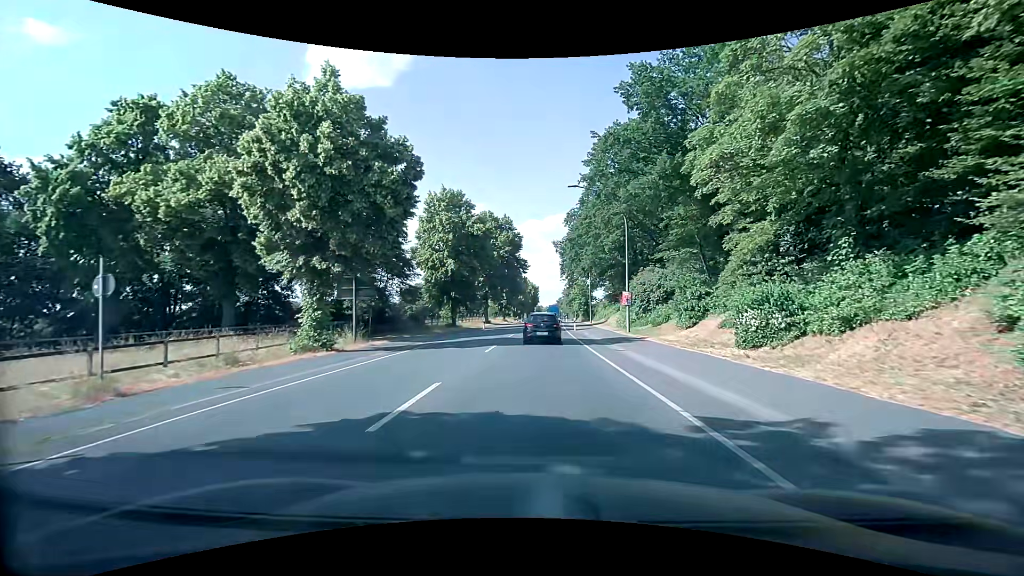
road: primary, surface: asphalt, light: Day
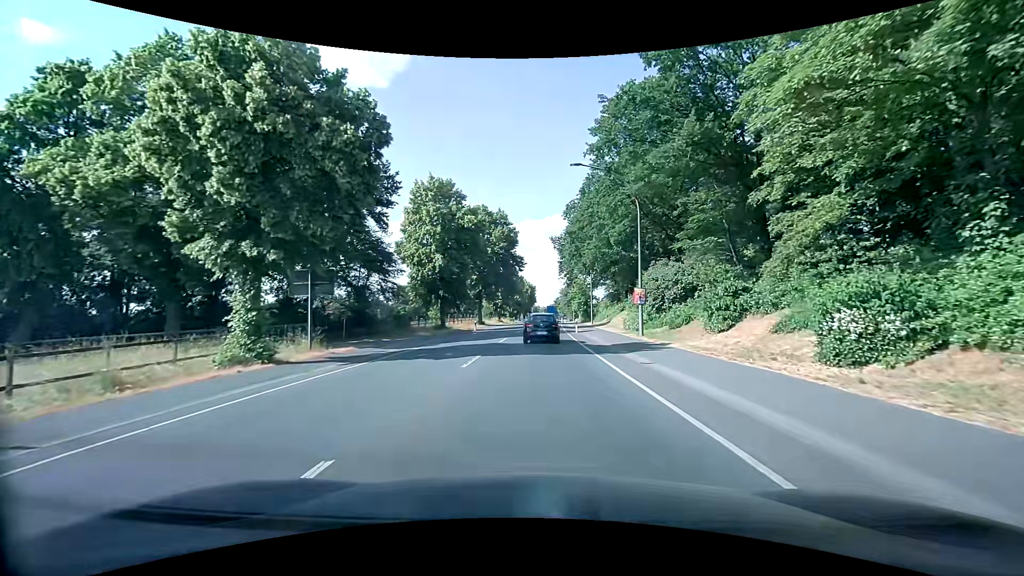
(0.0, +5.1) m; 0°
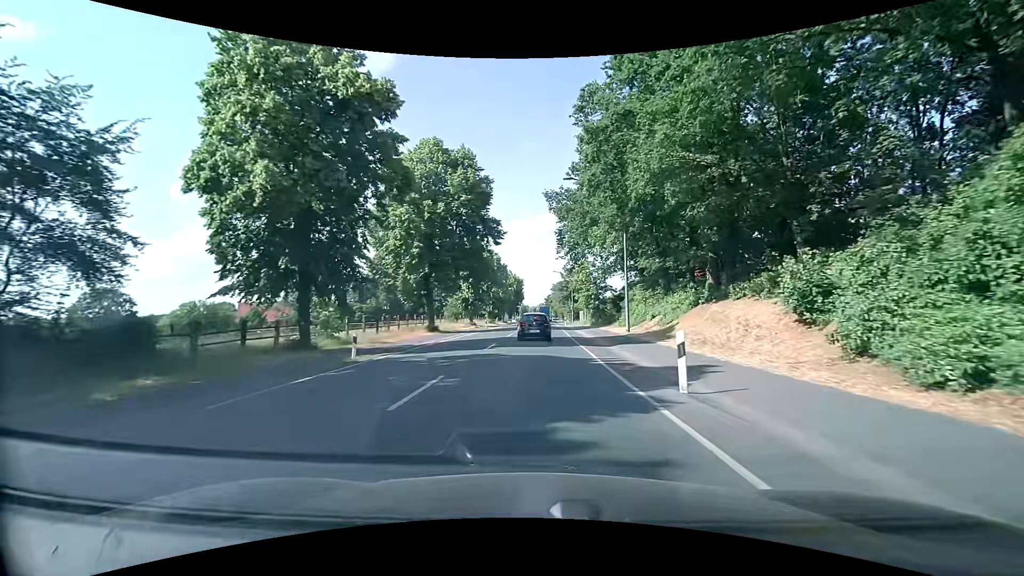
(+0.3, +30.2) m; +1°
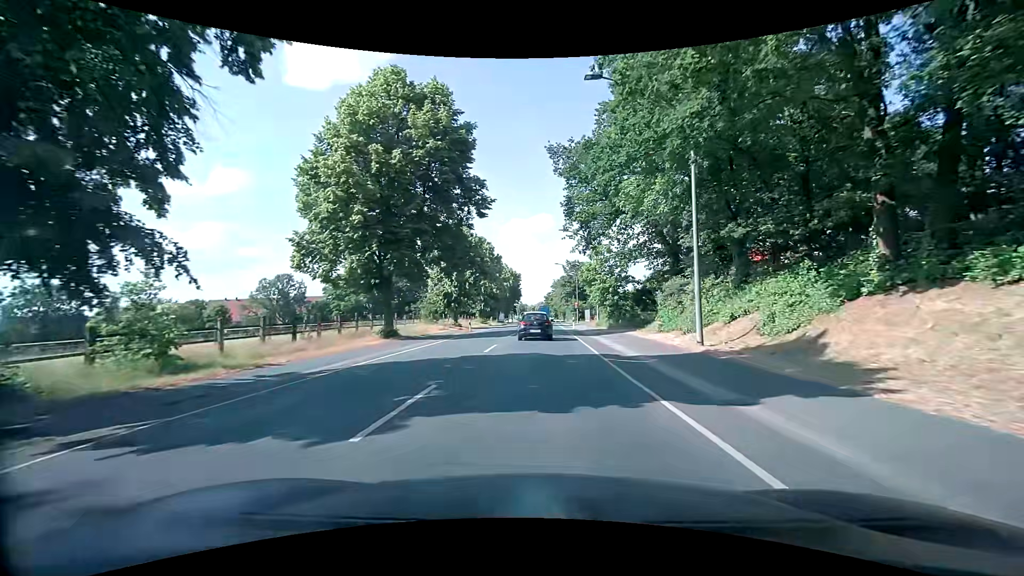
(+0.1, +14.0) m; 0°
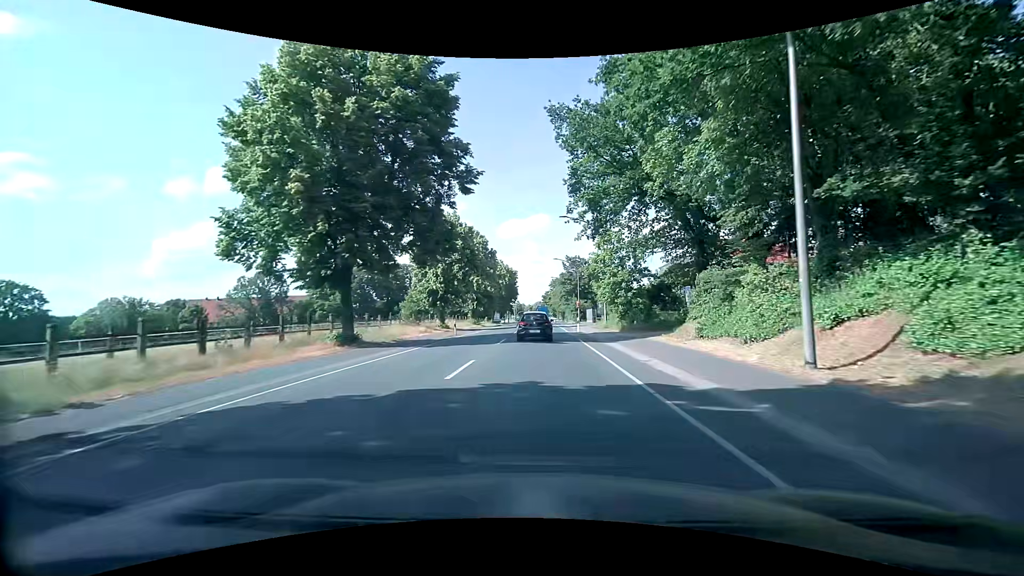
(0.0, +7.2) m; 0°
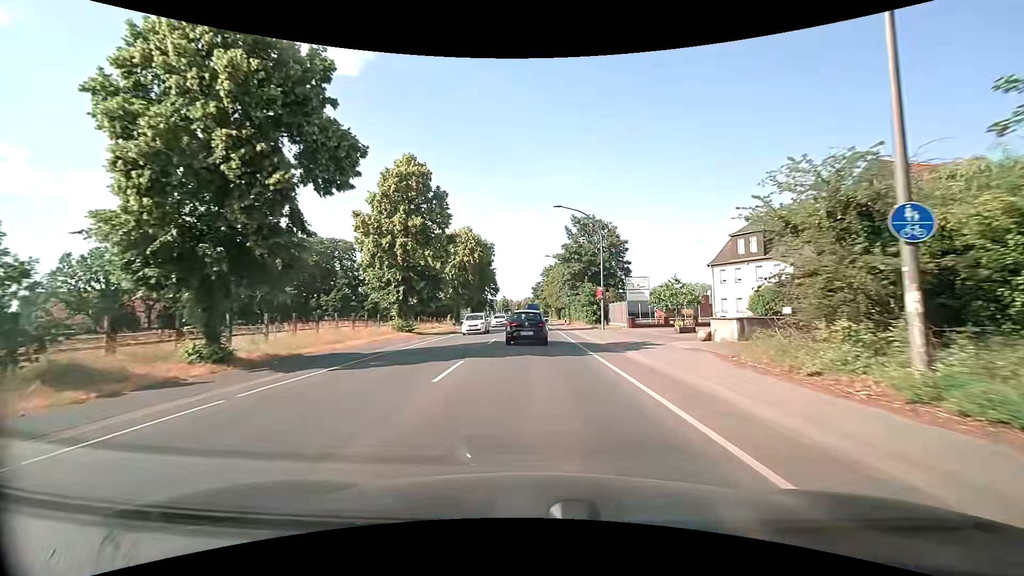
(+0.7, +36.9) m; +2°
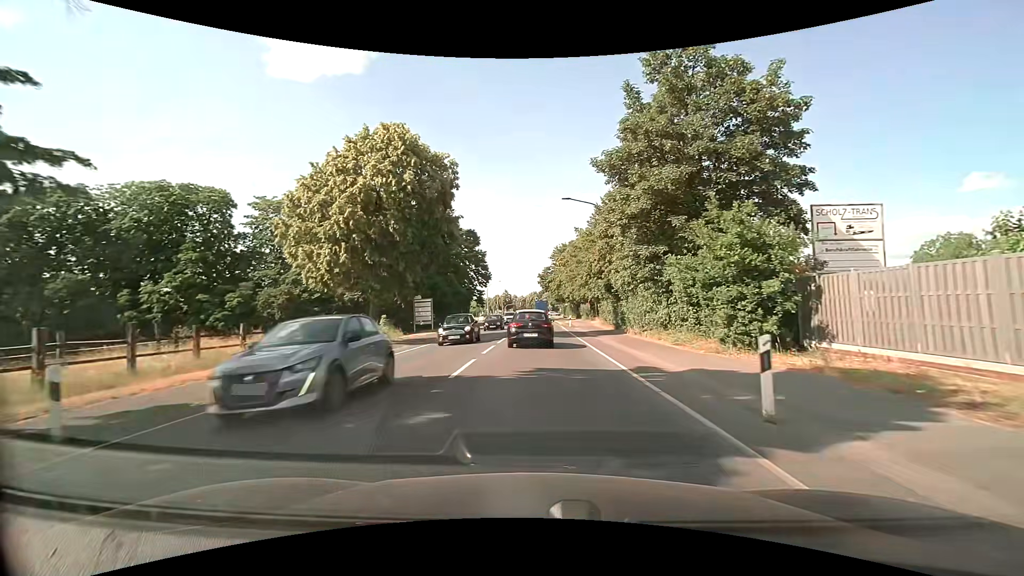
(-0.1, +35.8) m; -1°
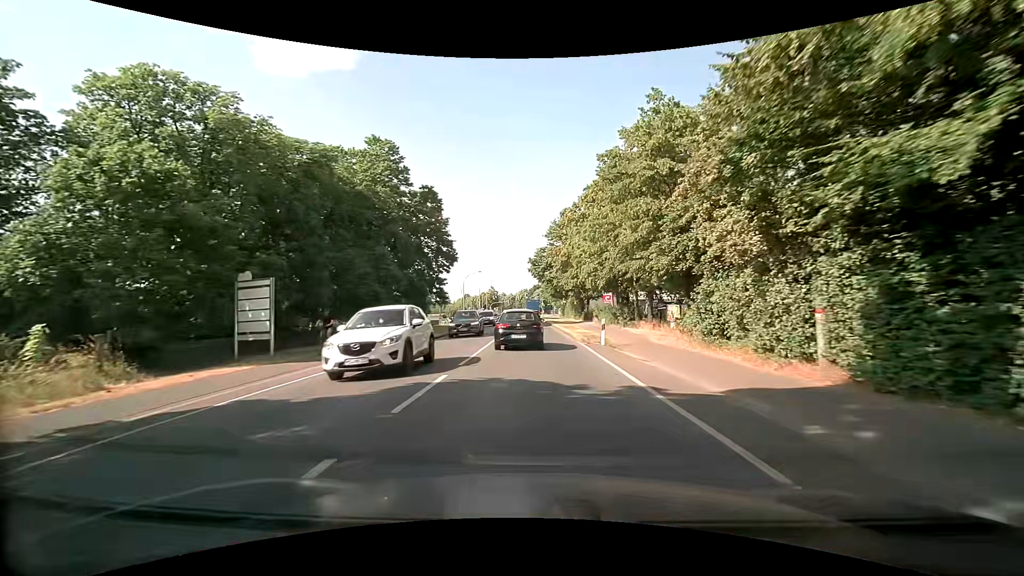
(+0.2, +27.7) m; +2°
(0, +10) (0, +20) (0, +30) (0, +40) (-1, +50) (-1, +60) (-1, +70) (-1, +80) (-1, +90) (-1, +100) m
